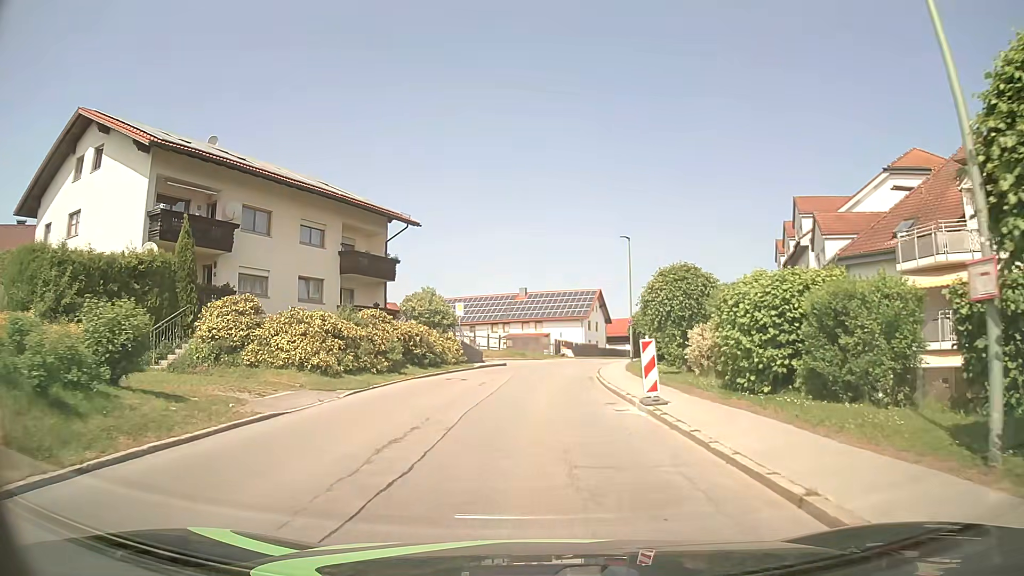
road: tertiary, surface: asphalt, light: Day
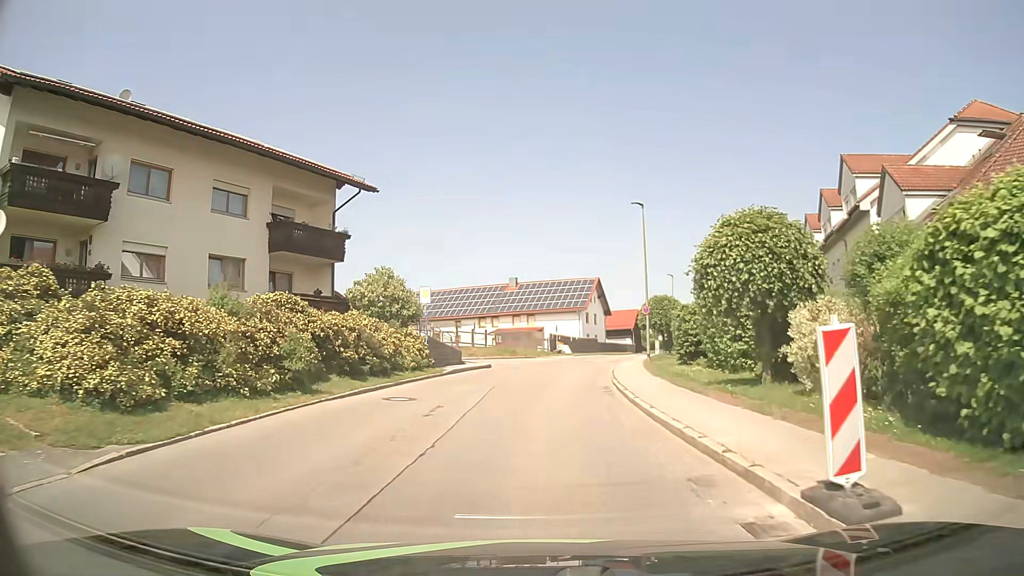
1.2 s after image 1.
(0.0, +9.0) m; 0°
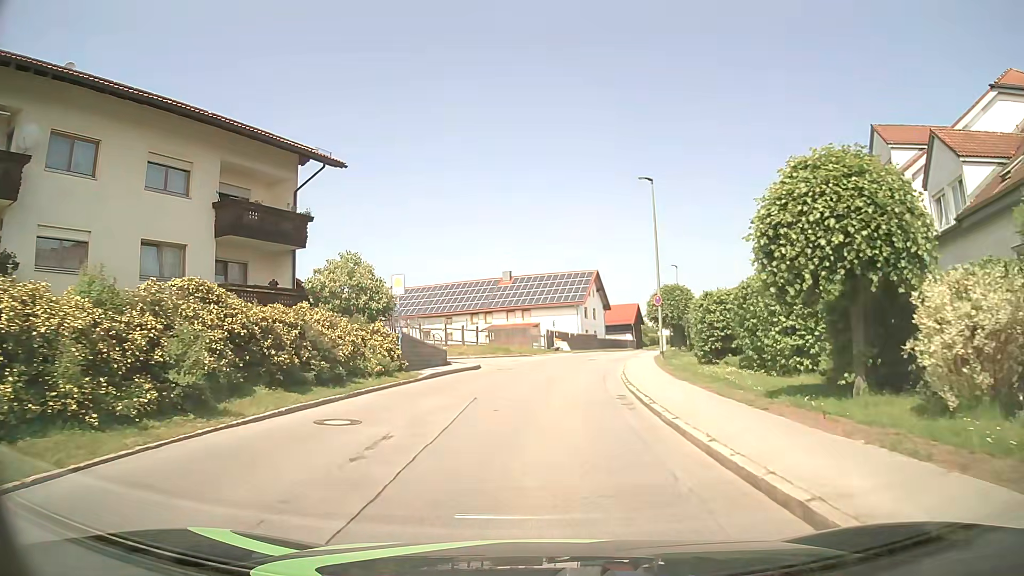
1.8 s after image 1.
(0.0, +4.5) m; 0°
